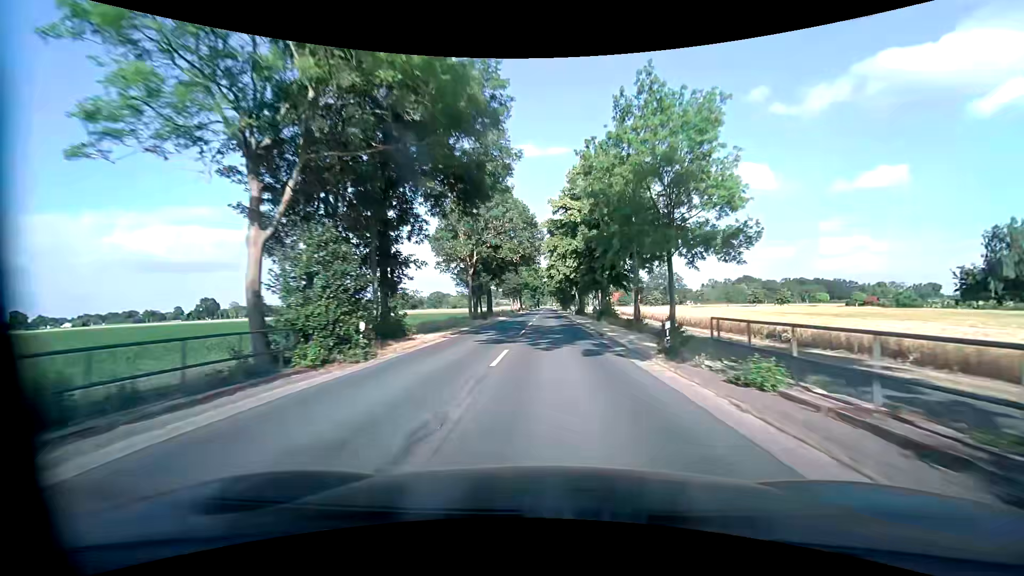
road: secondary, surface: asphalt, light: Day
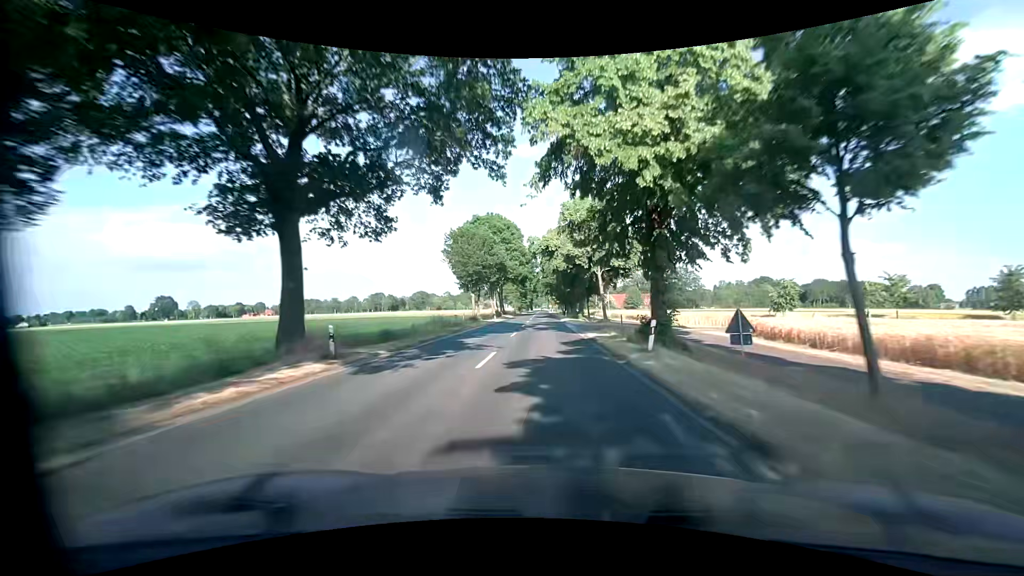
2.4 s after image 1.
(+0.3, +48.2) m; +1°
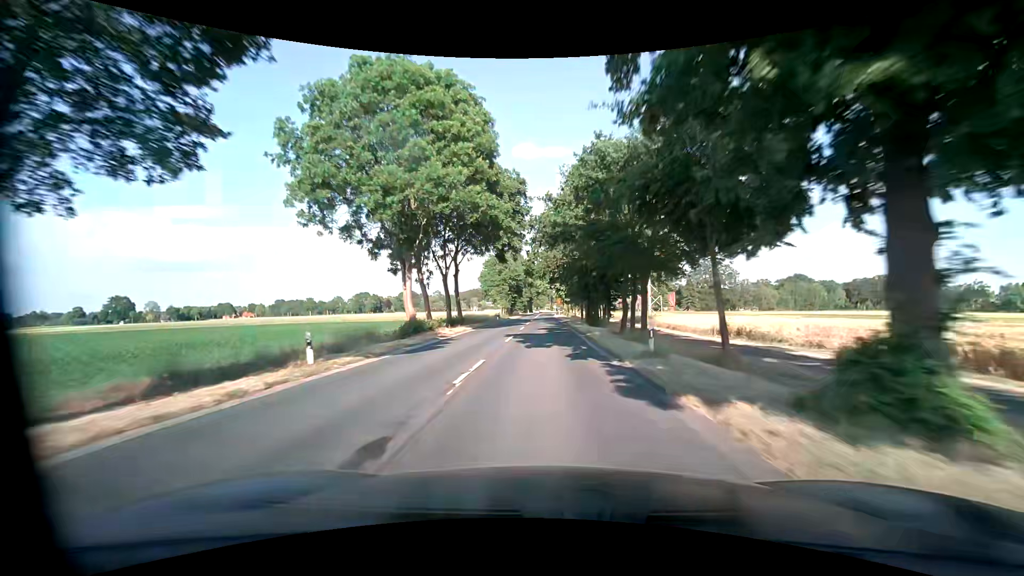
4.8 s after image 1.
(-0.3, +50.4) m; 0°
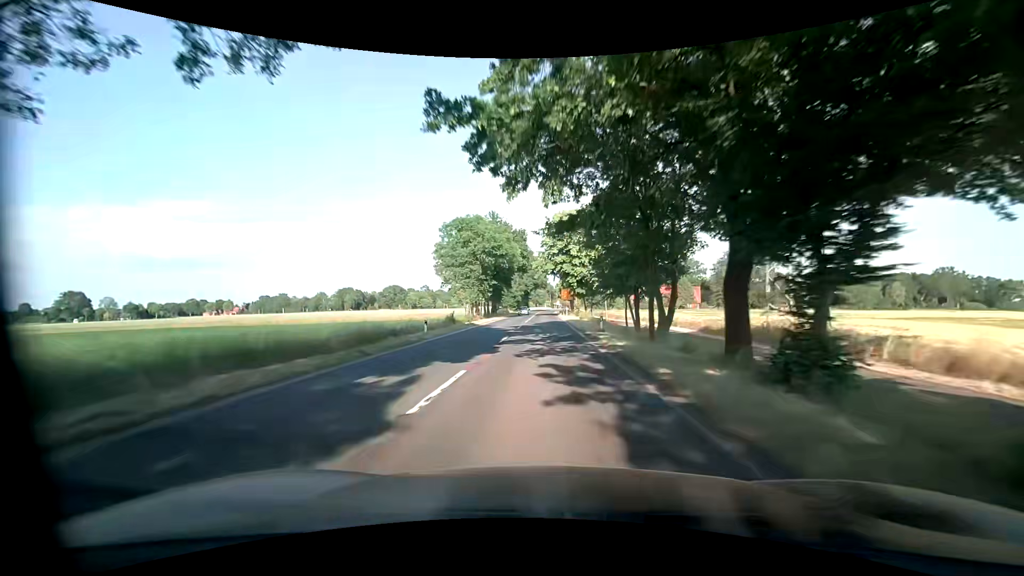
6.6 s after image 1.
(0.0, +38.7) m; 0°
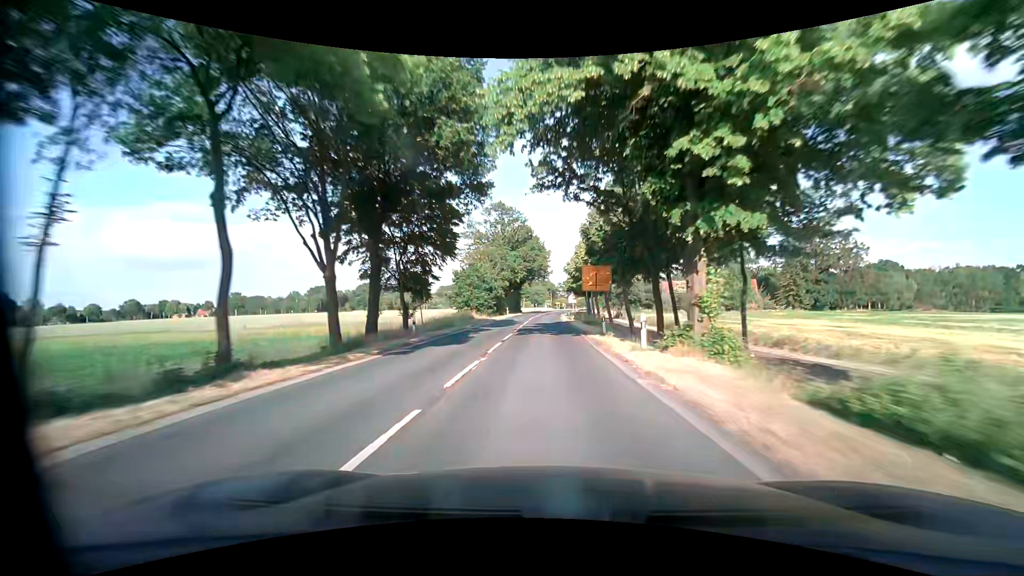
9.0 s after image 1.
(-0.4, +52.0) m; -1°
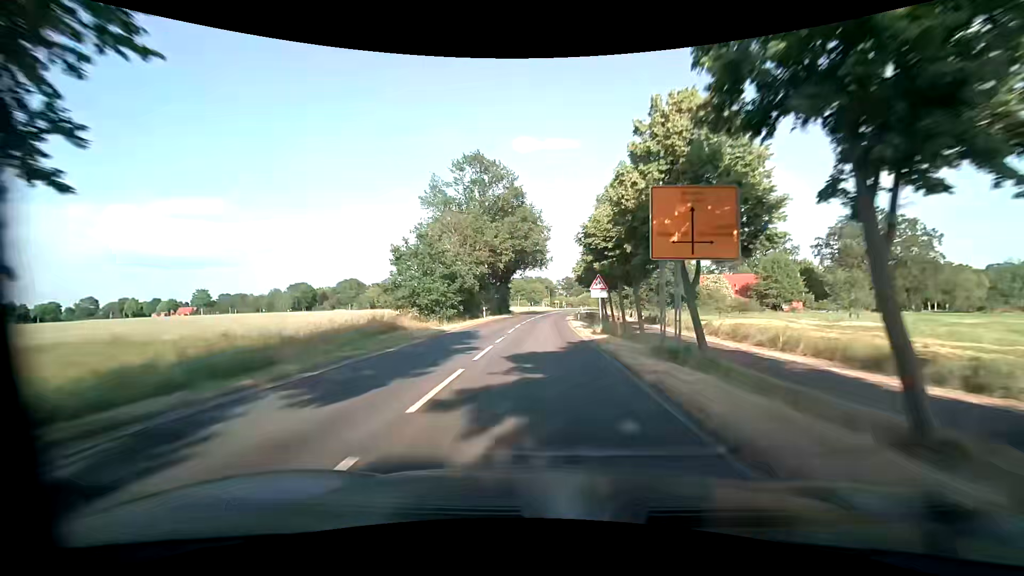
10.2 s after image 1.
(0.0, +26.2) m; 0°
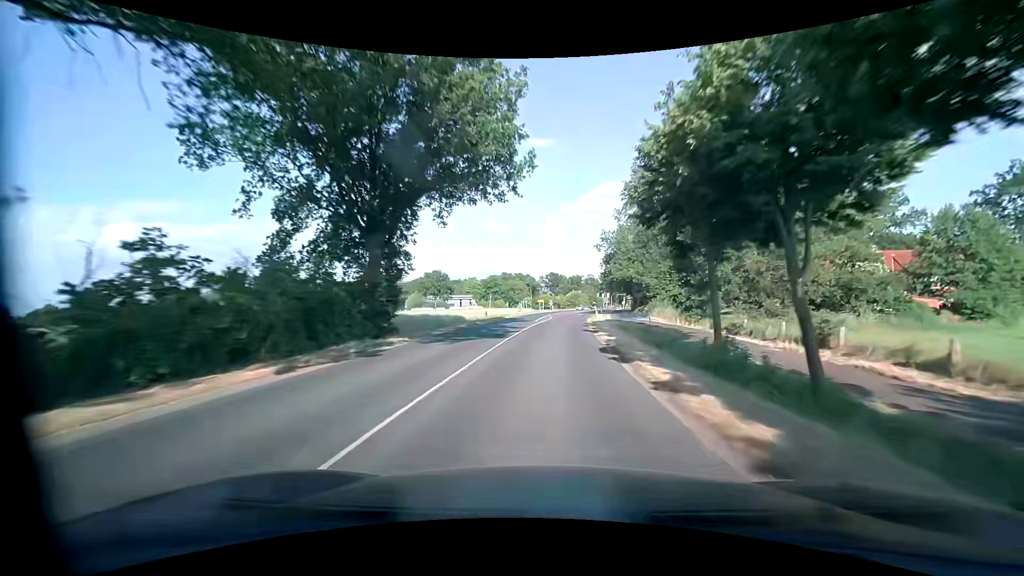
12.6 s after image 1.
(+0.6, +51.8) m; +2°
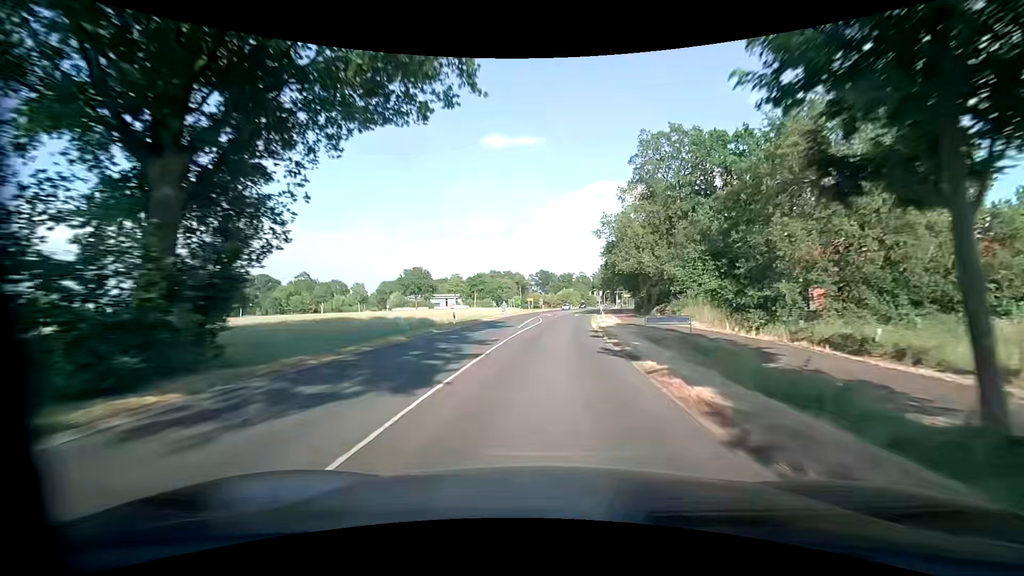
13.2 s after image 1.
(+0.1, +12.1) m; +1°
(0, +10) (0, +20) (+1, +30) (+1, +40) (+2, +50) (+3, +60) (+4, +70) (+5, +80) (+7, +90) (+8, +100) m
